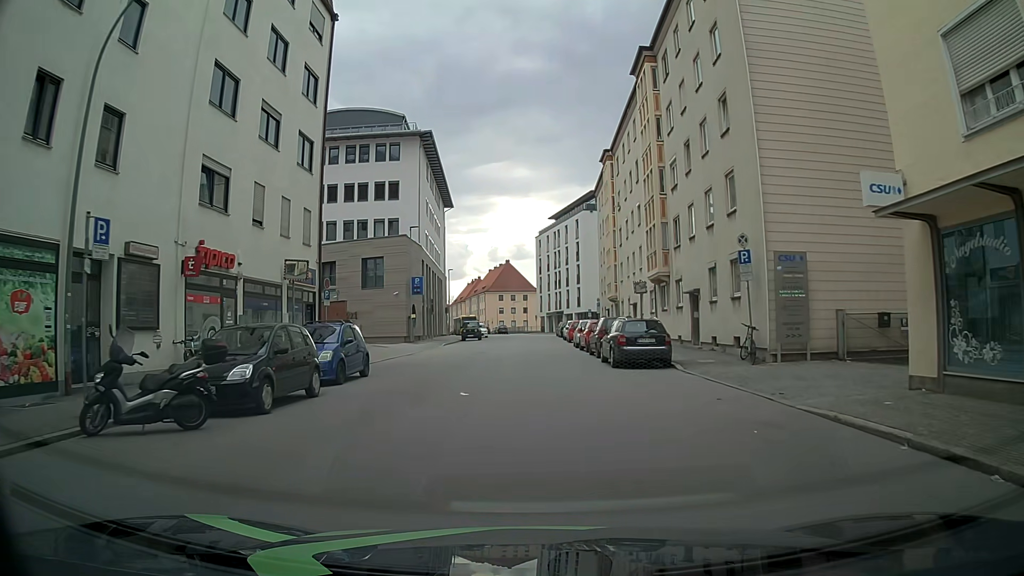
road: tertiary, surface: asphalt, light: Day
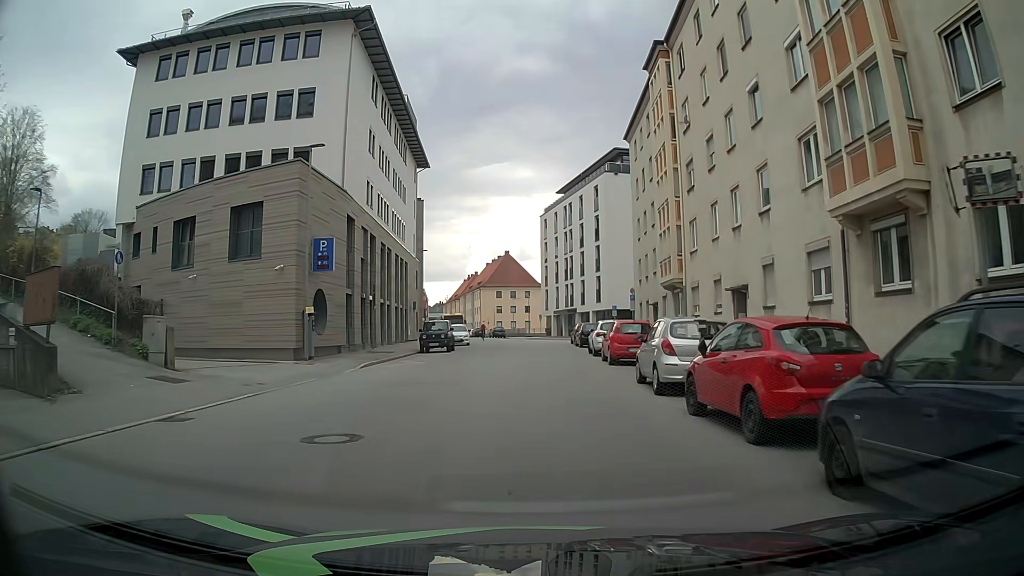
(+0.4, +22.6) m; +1°
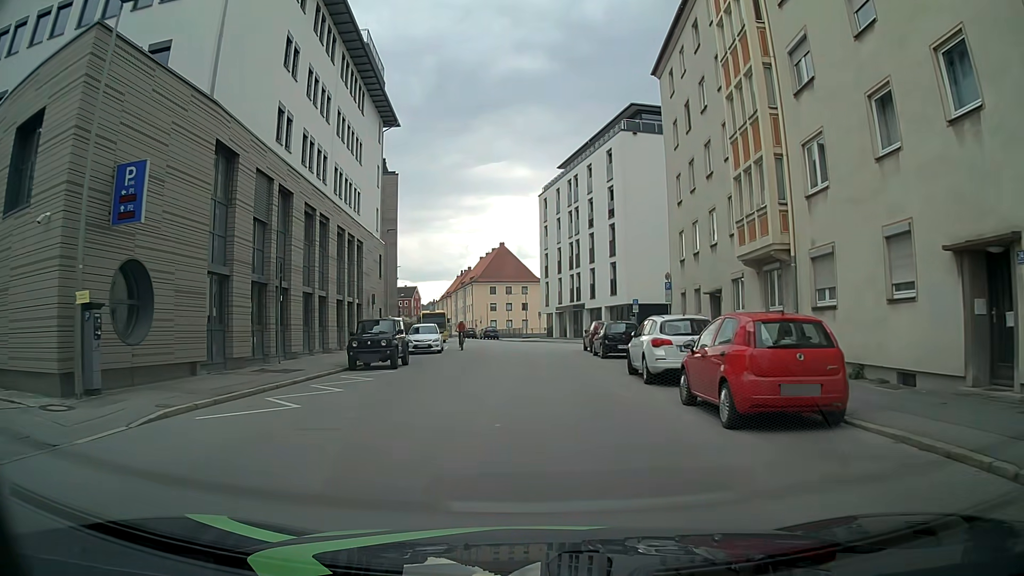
(+0.1, +13.6) m; -1°
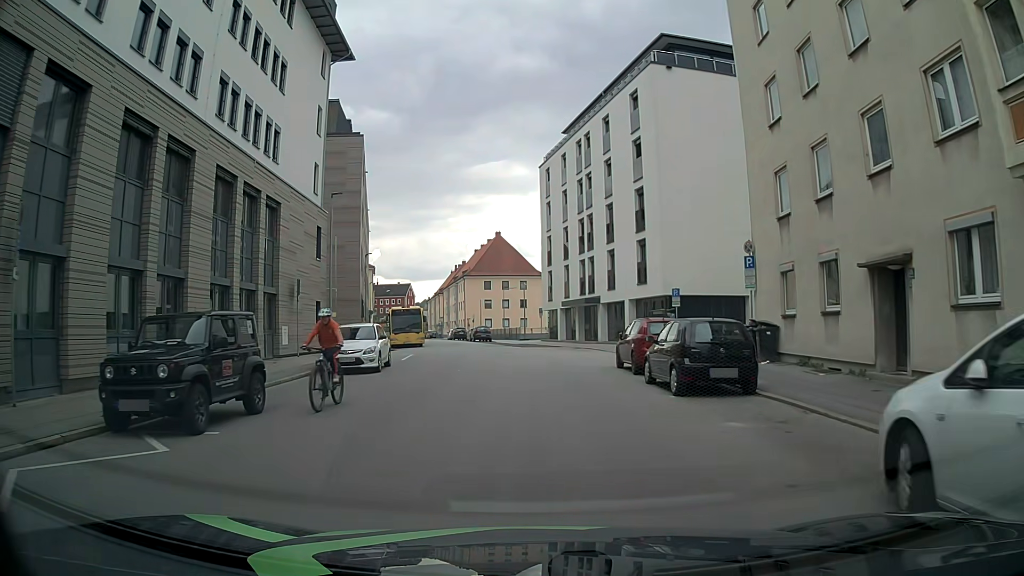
(+0.1, +13.5) m; +1°
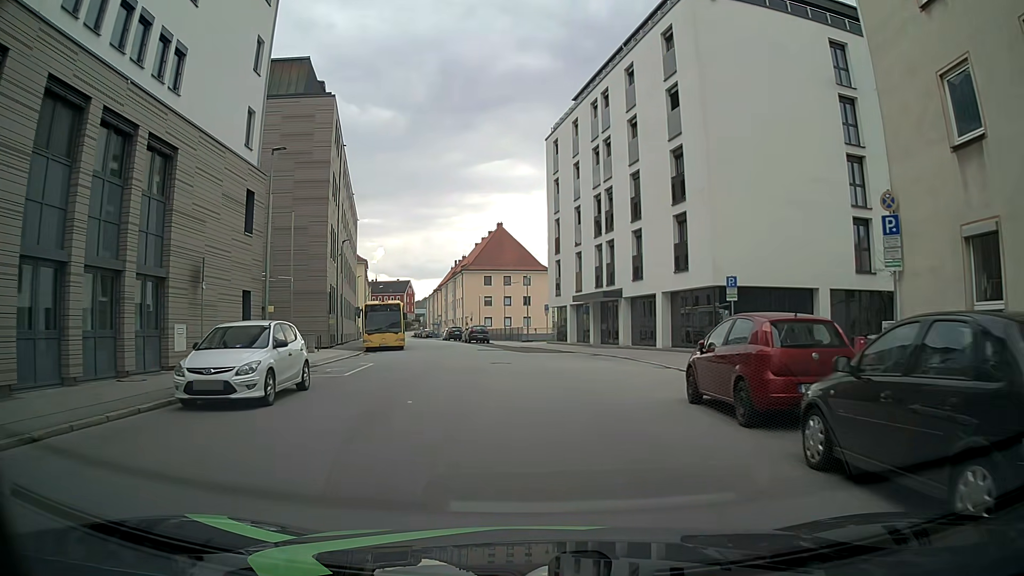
(-0.1, +9.0) m; -1°
(0, +10) (0, +20) (-1, +30) (-3, +40) (-5, +50) (-7, +59) (-9, +69) (-11, +79) (-14, +89) (-16, +98) m
